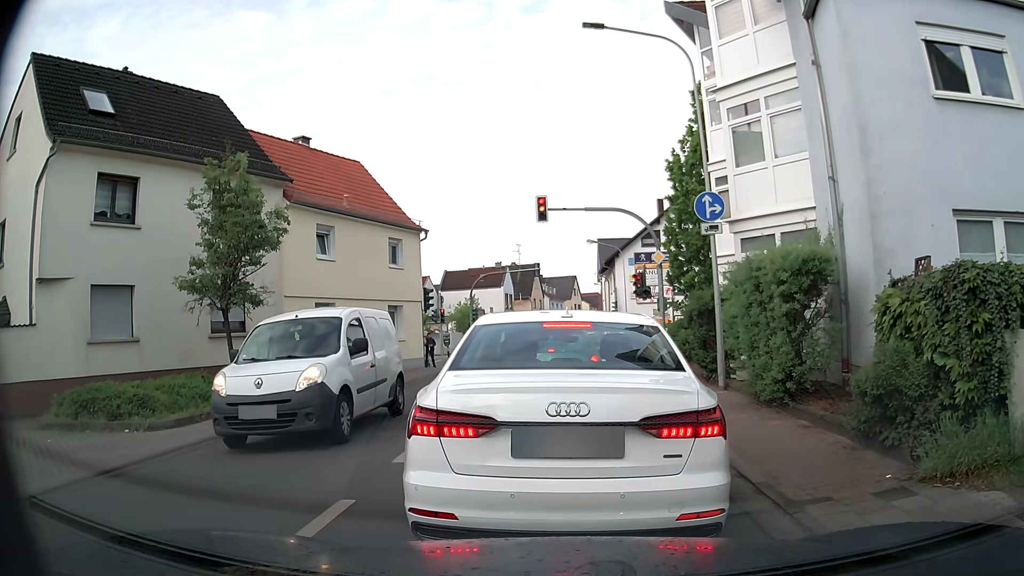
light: Day
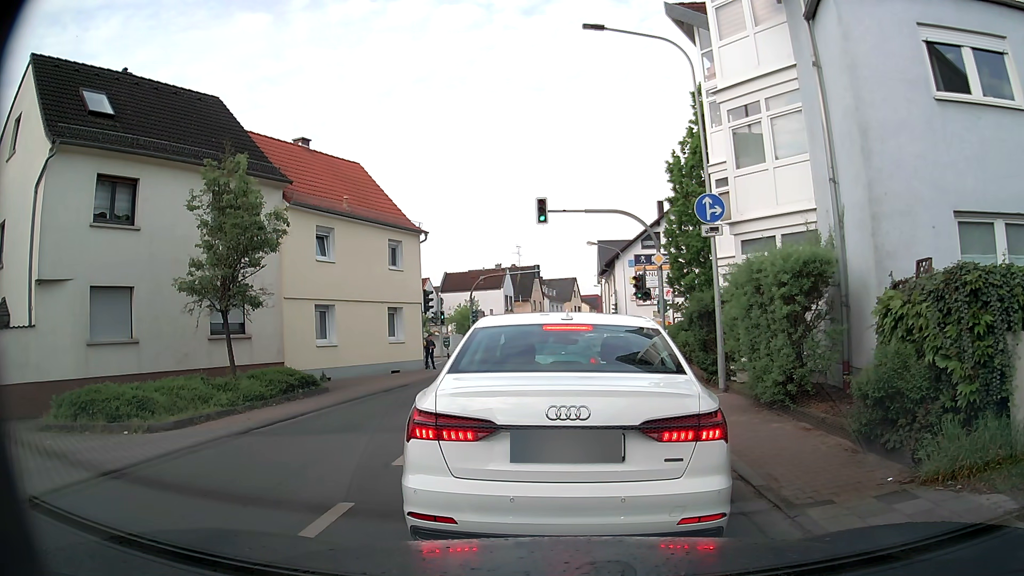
(0.0, +0.1) m; 0°
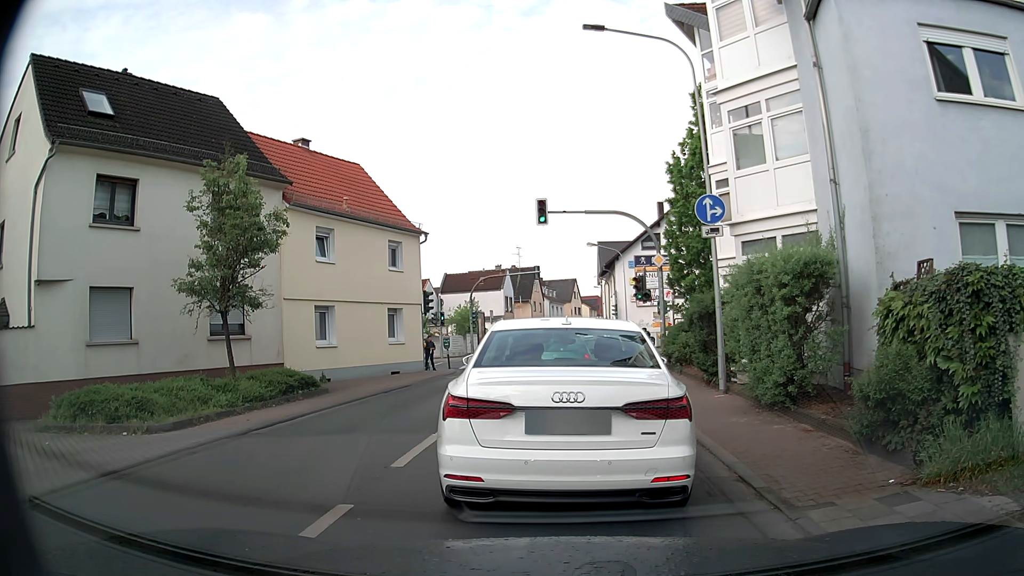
(0.0, 0.0) m; 0°
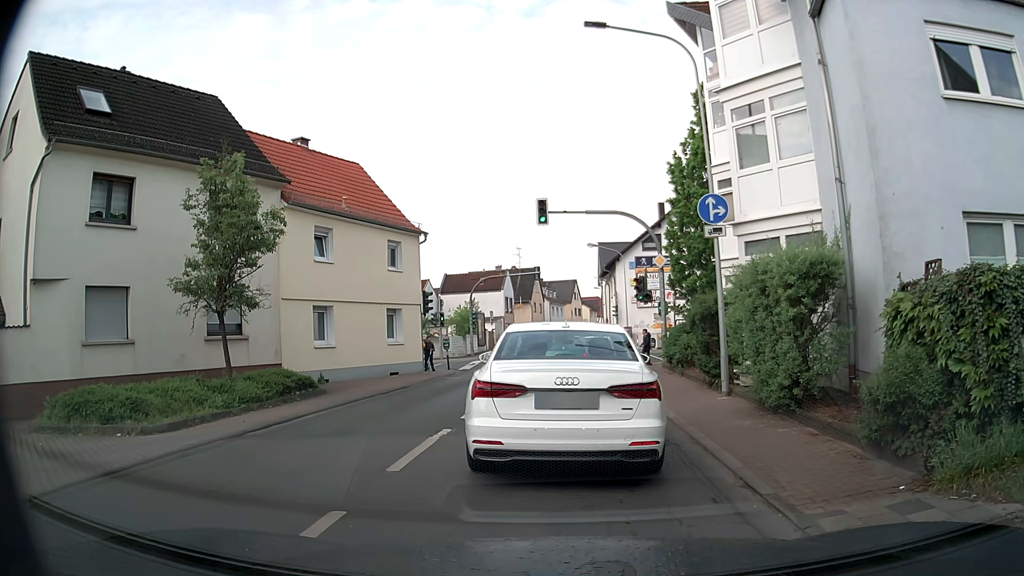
(0.0, +0.2) m; 0°
